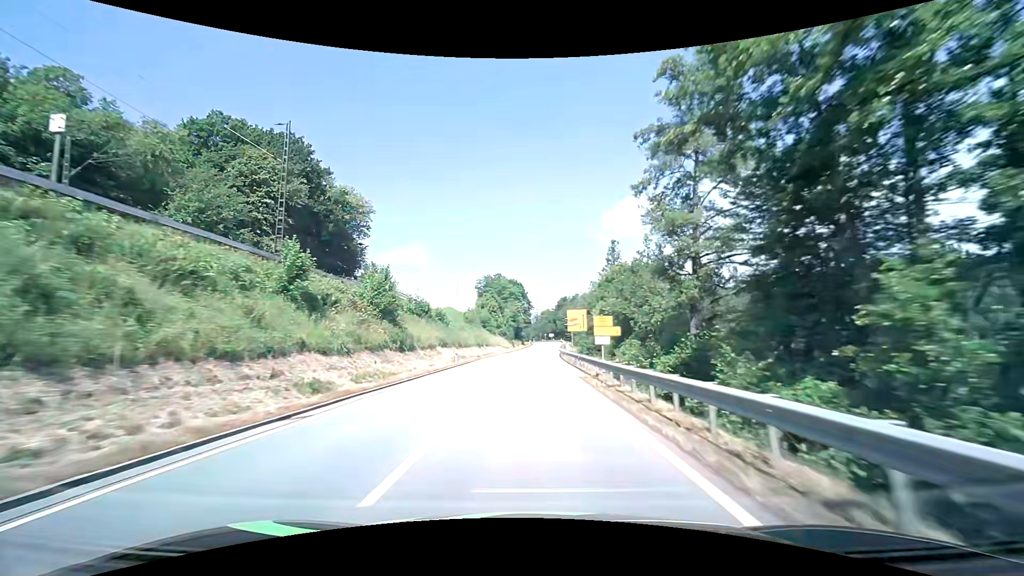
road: primary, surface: asphalt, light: Day
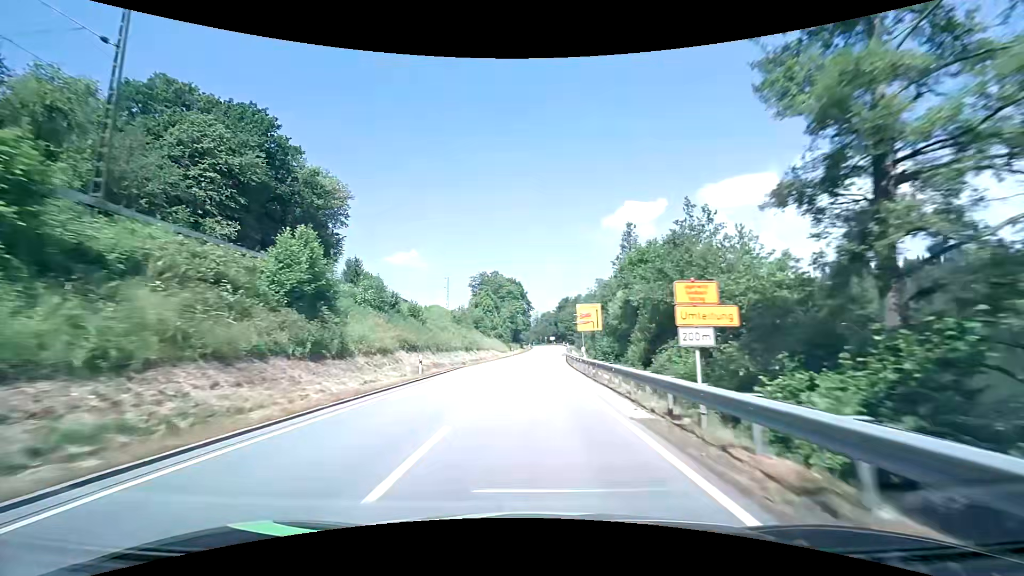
(0.0, +11.6) m; 0°
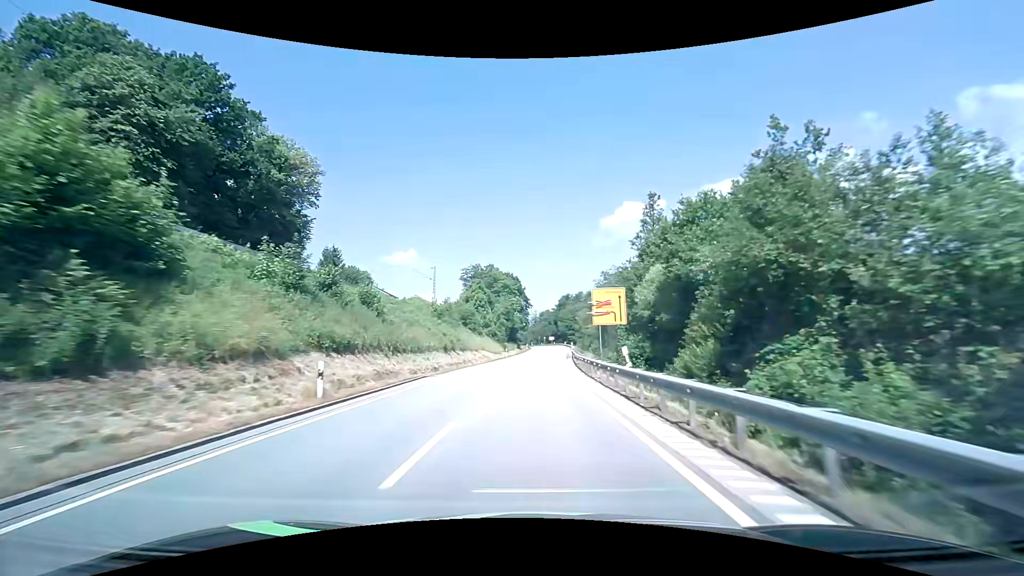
(+0.1, +11.6) m; 0°
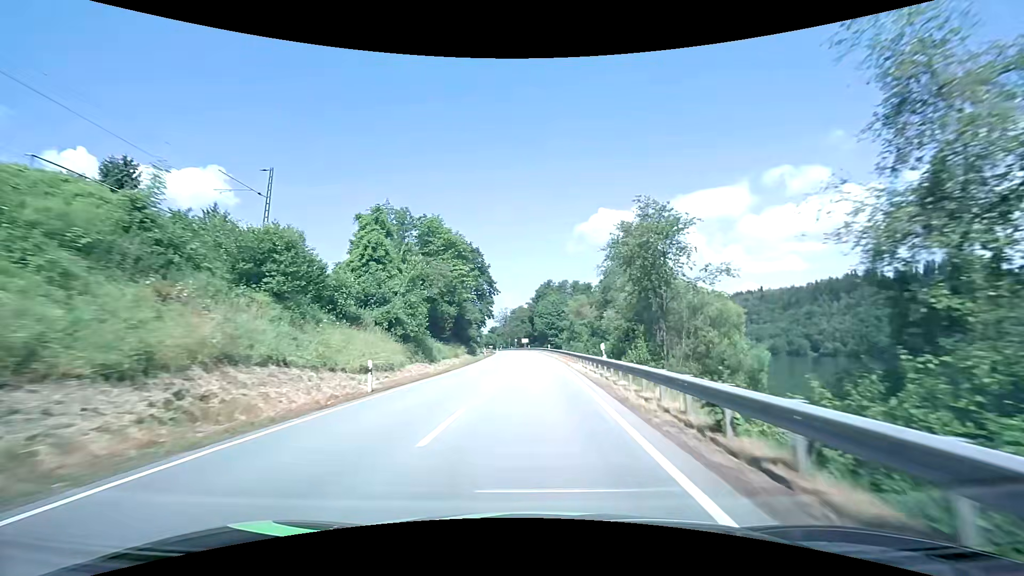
(+1.4, +45.8) m; +4°
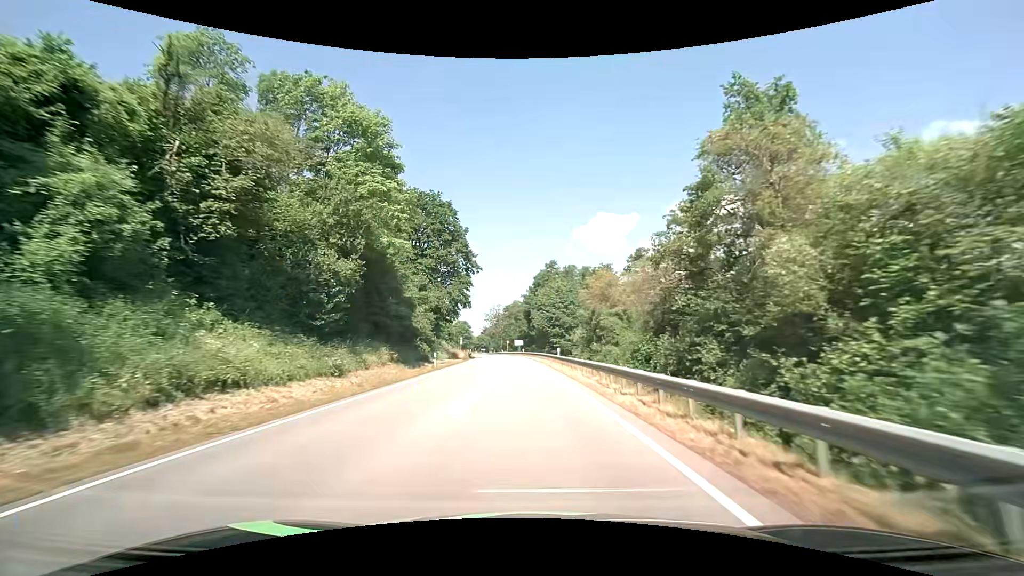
(+0.1, +32.1) m; 0°
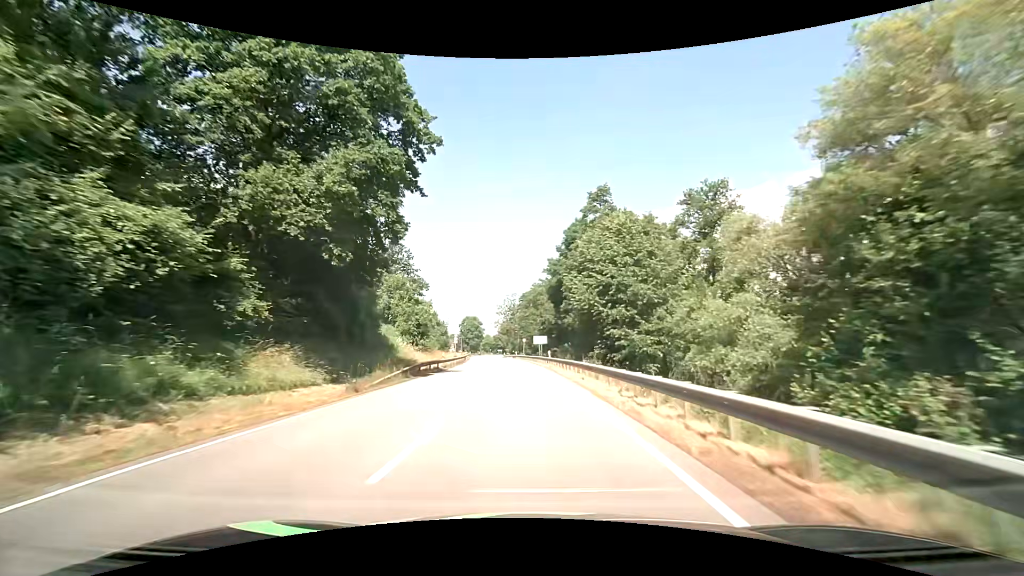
(-0.9, +42.1) m; -2°
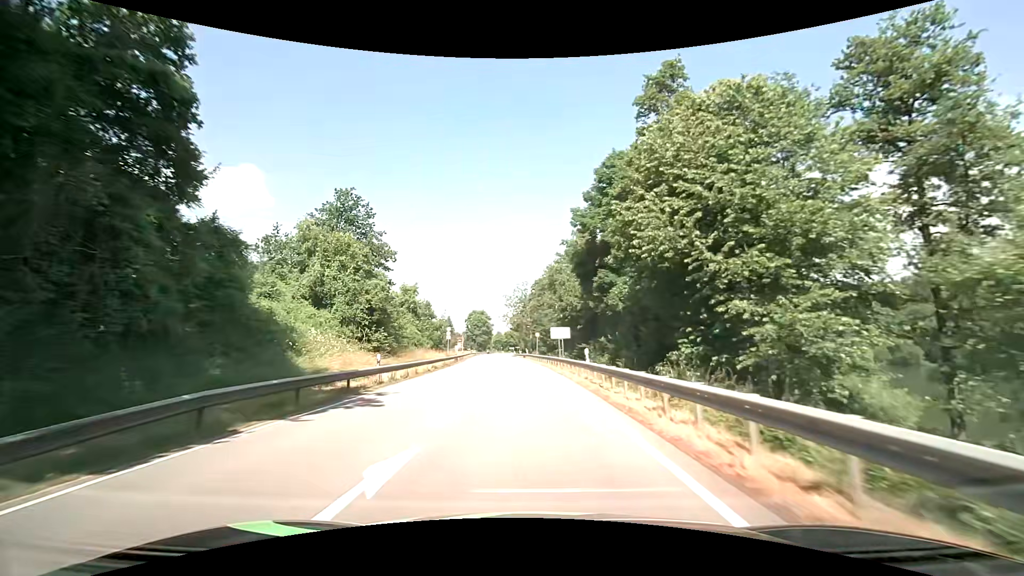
(-0.2, +20.7) m; -1°
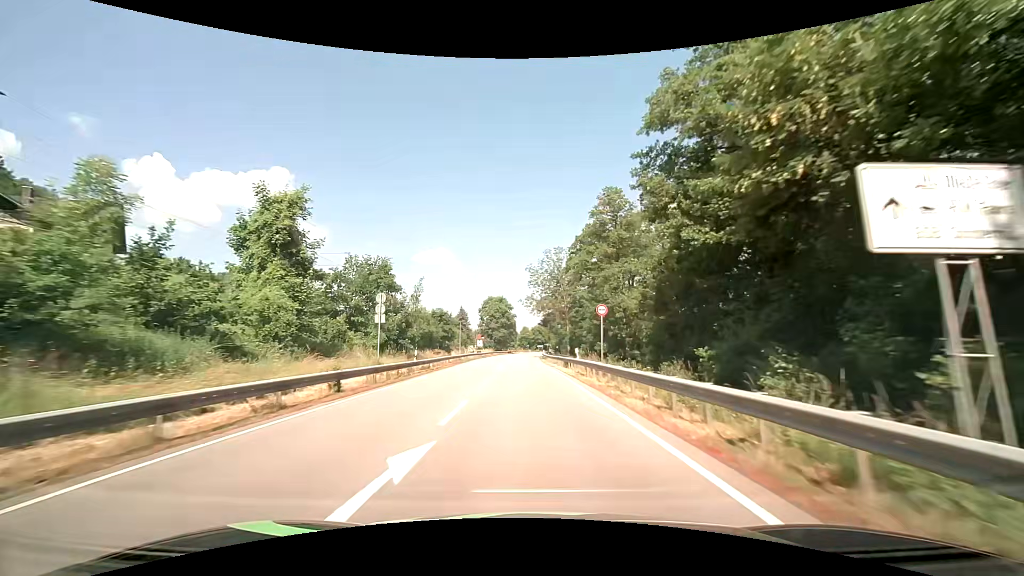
(-1.6, +41.8) m; -4°
(0, +10) (0, +20) (0, +30) (-1, +40) (-1, +50) (-1, +60) (-1, +70) (-1, +80) (-1, +90) (-1, +100) m
